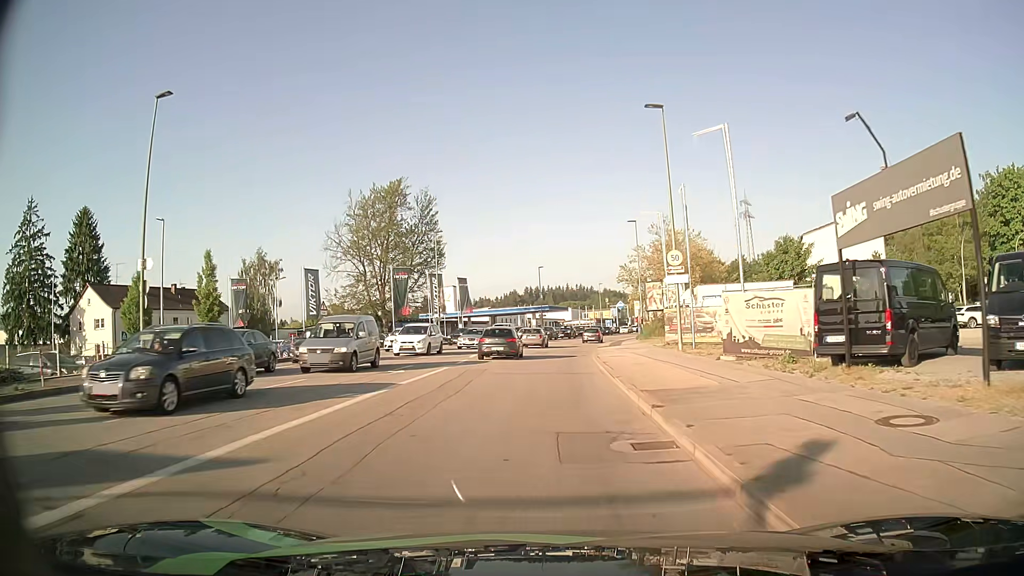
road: tertiary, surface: asphalt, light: Day
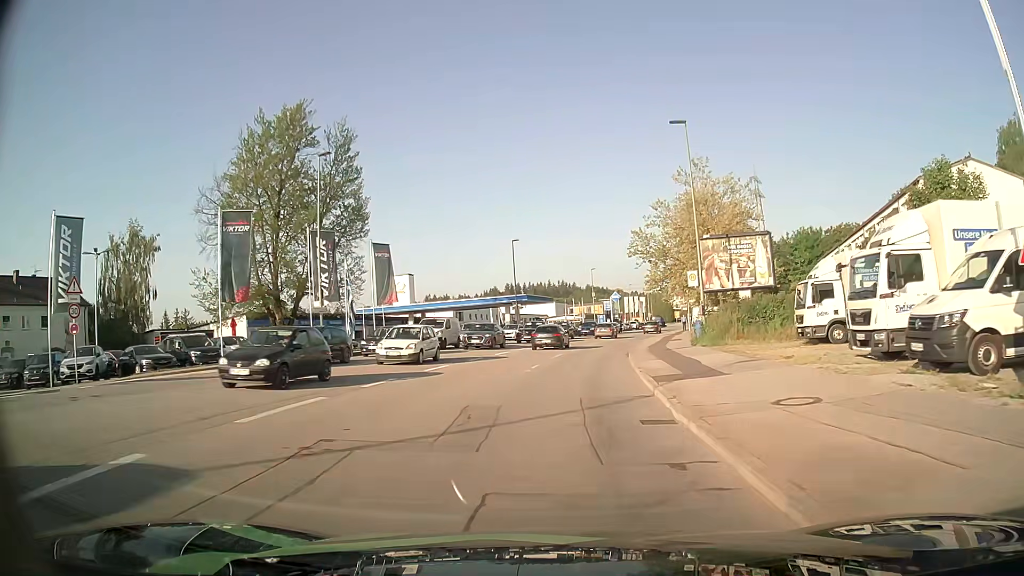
(+0.3, +28.9) m; +1°
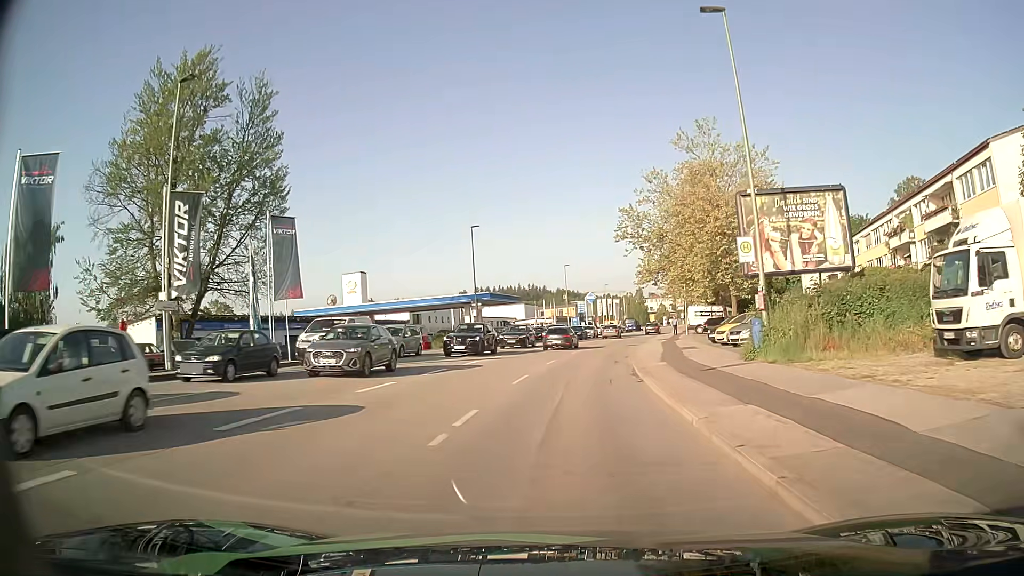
(+0.3, +12.4) m; +2°
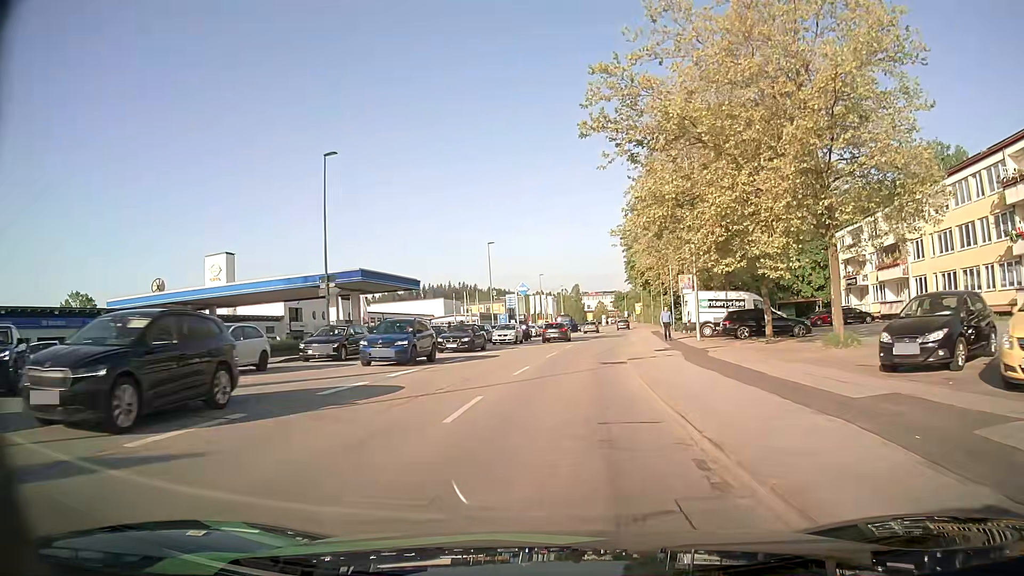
(+1.5, +25.3) m; +7°
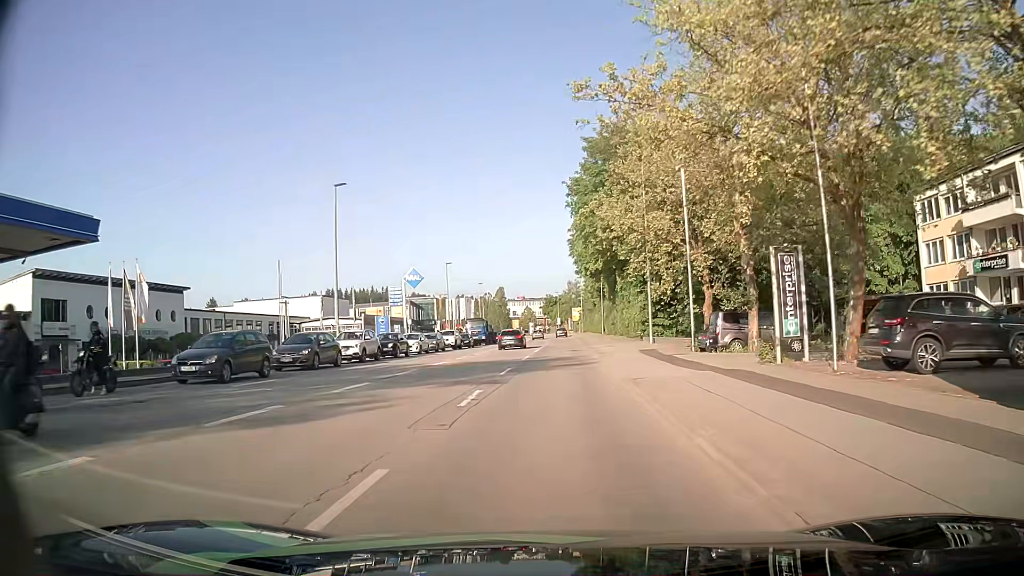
(+1.6, +33.0) m; +5°
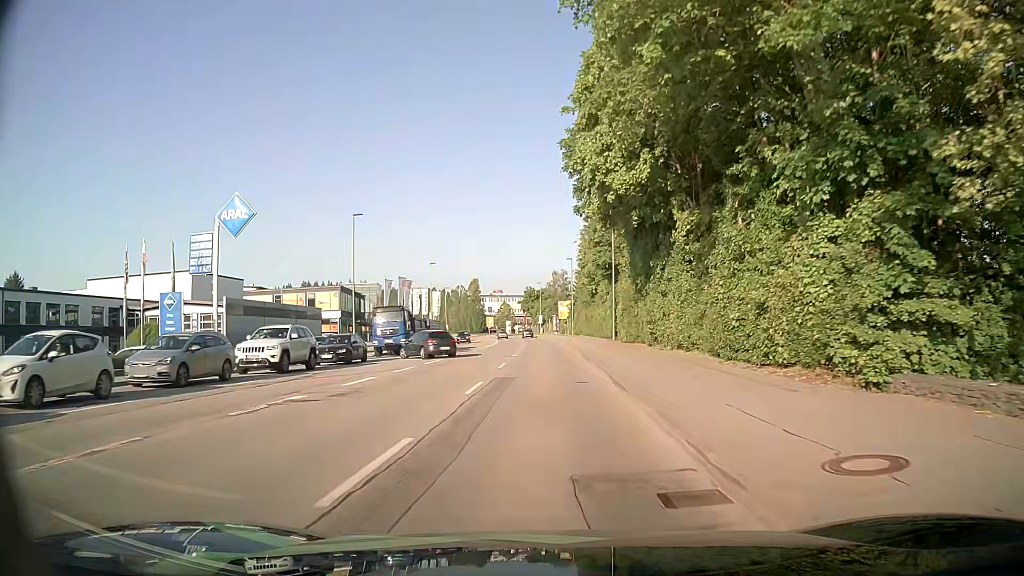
(+0.8, +34.7) m; +2°
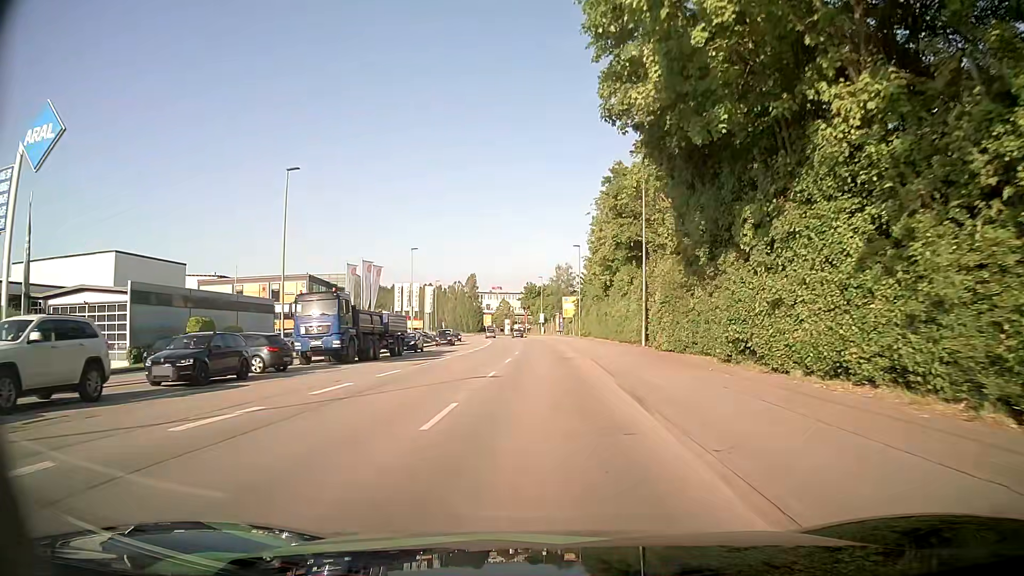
(-0.1, +14.3) m; 0°
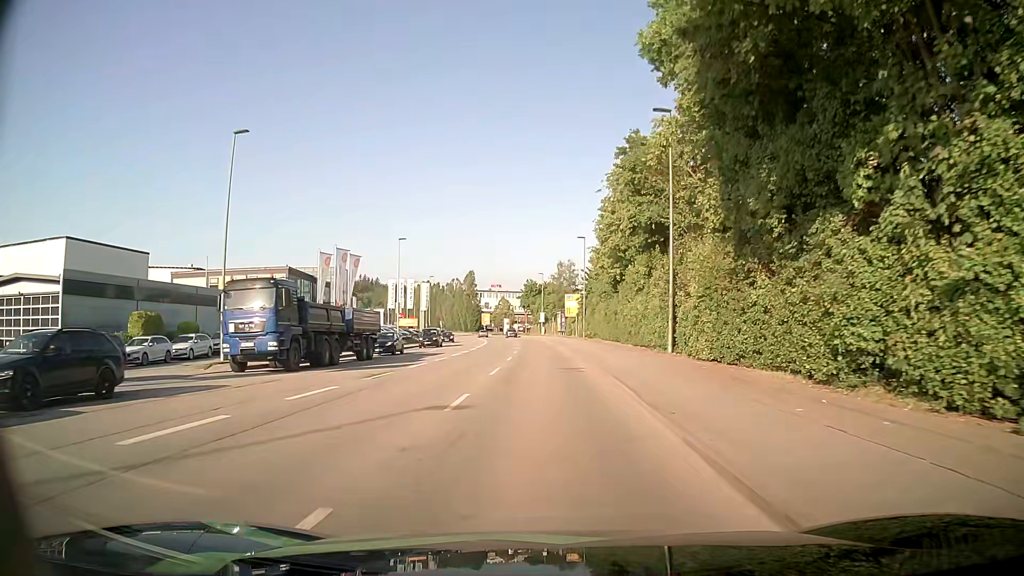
(0.0, +7.3) m; -1°
